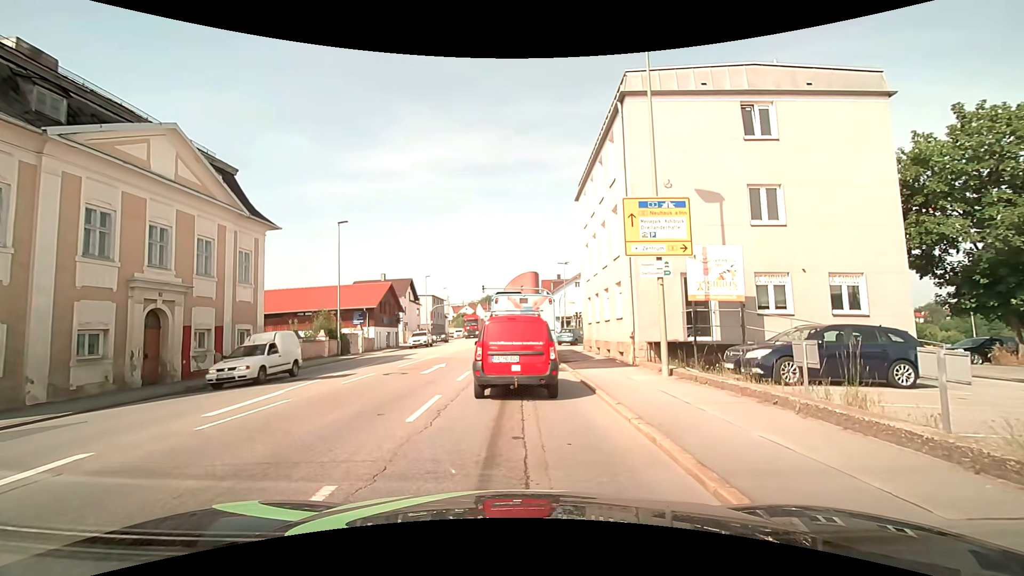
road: tertiary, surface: asphalt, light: Day
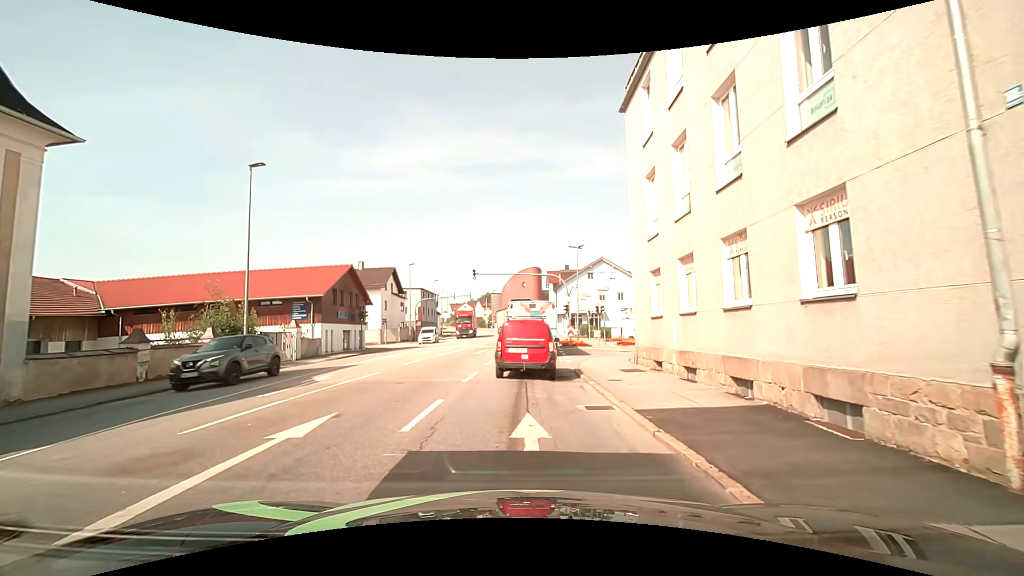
(-0.2, +13.4) m; -1°
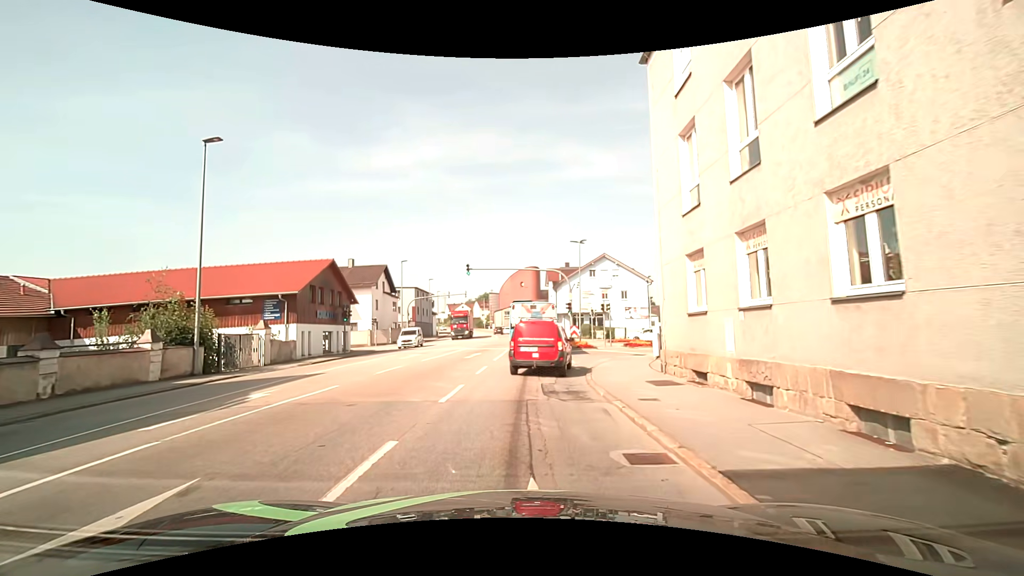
(0.0, +3.6) m; +1°
(0, +10) (0, +20) (+4, +29) (+10, +37) (+18, +43) (+27, +46) (+37, +48) (+47, +49) (+57, +49) (+67, +49) m
